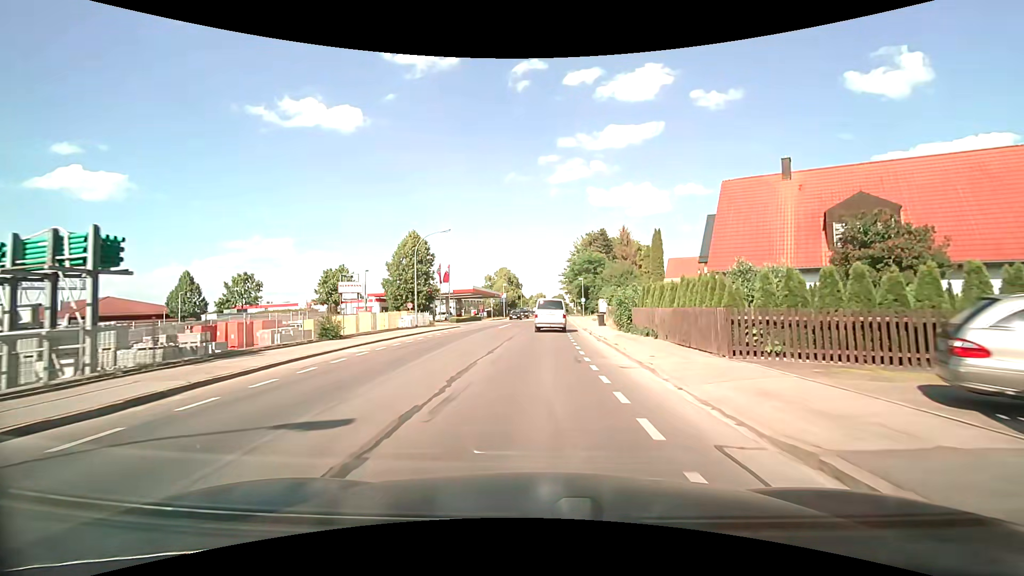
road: secondary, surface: asphalt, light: Day
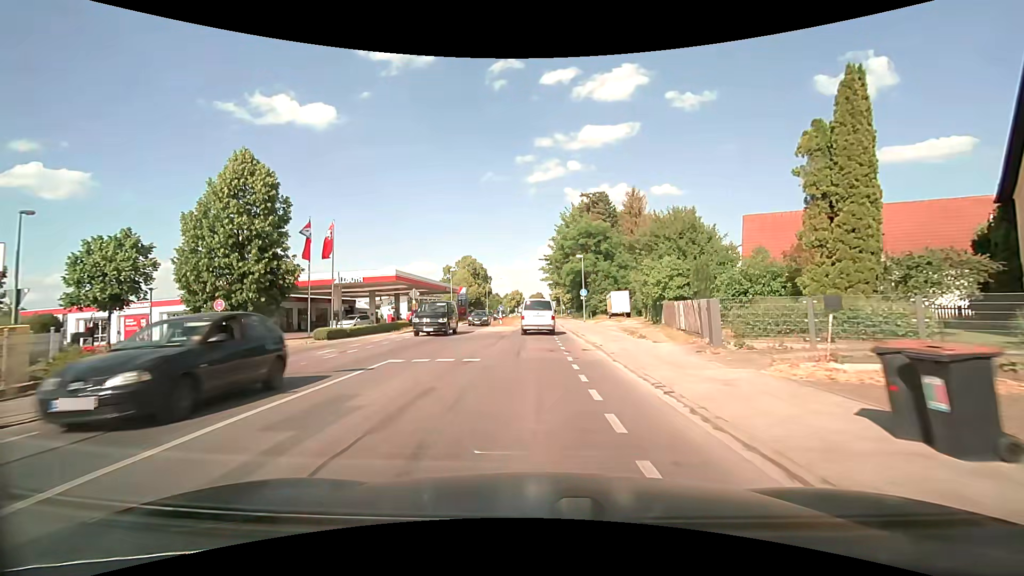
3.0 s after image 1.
(+0.8, +33.7) m; +3°
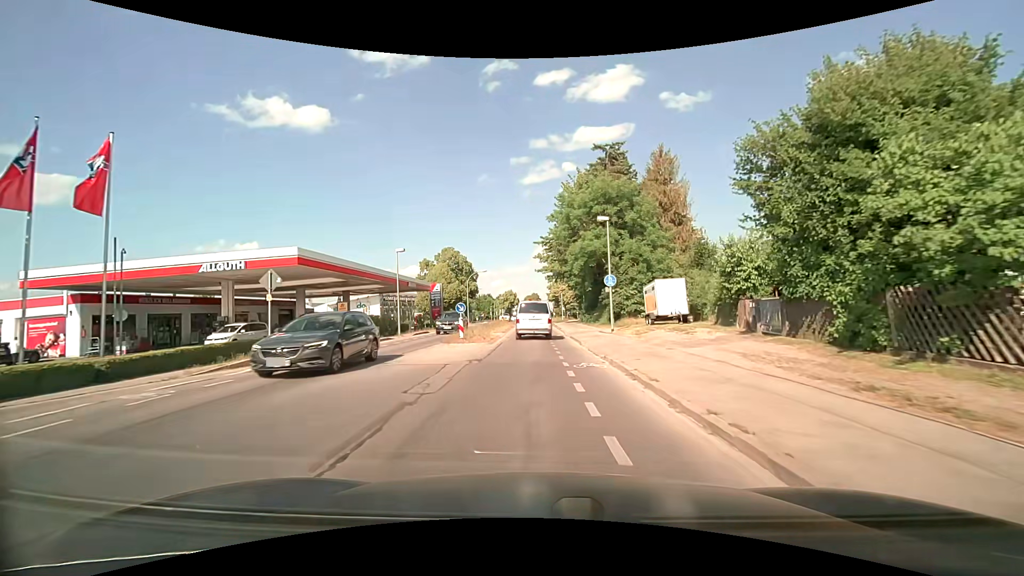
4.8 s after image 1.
(0.0, +19.0) m; +1°
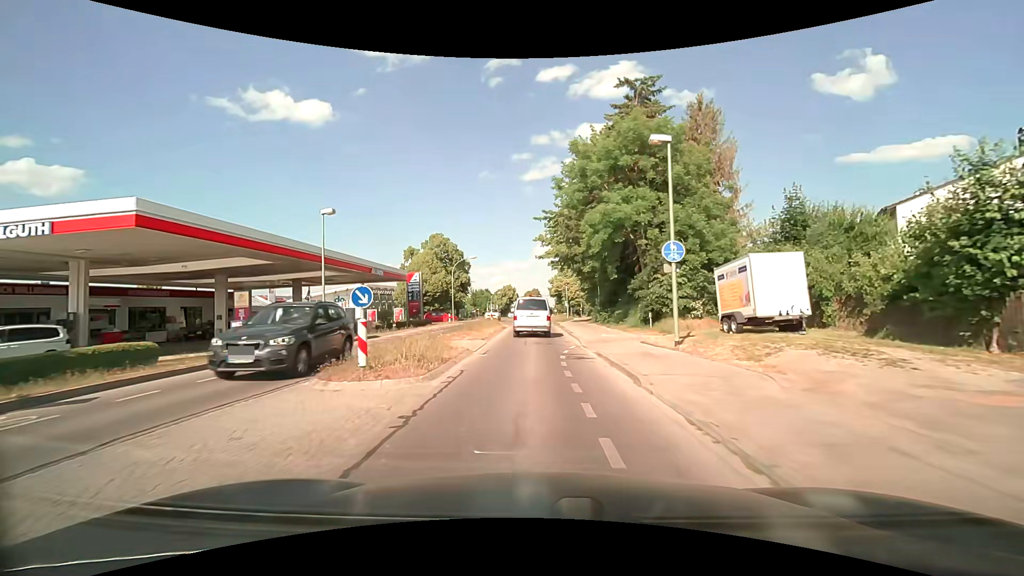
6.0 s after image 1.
(-0.2, +12.1) m; -2°
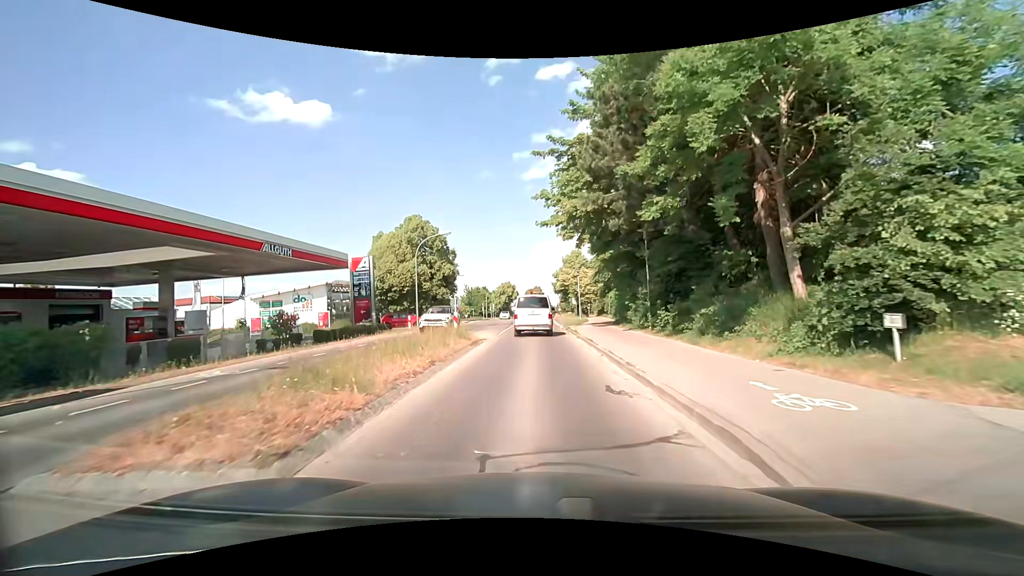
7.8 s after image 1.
(+0.1, +16.7) m; +1°
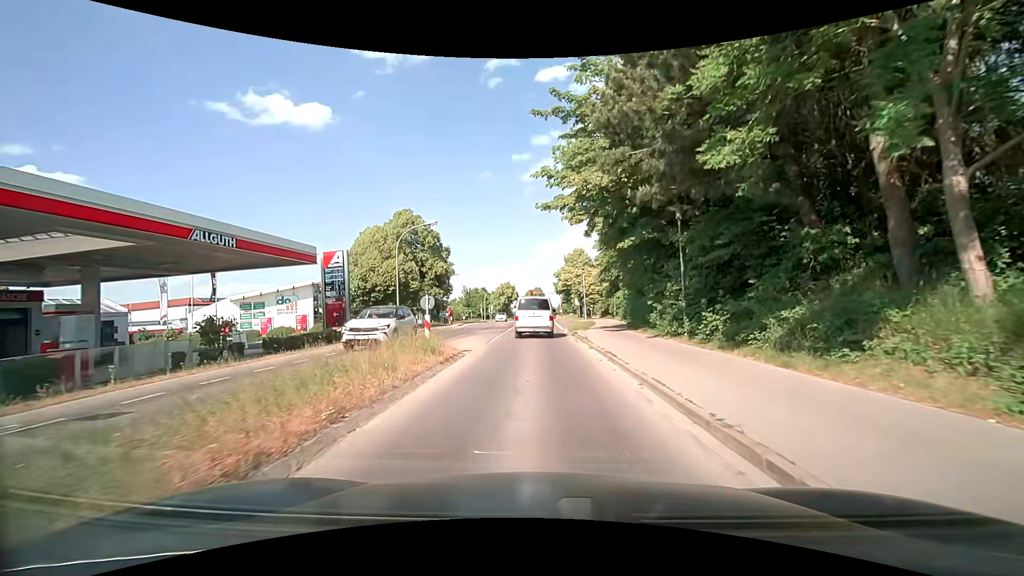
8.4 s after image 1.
(0.0, +5.1) m; 0°
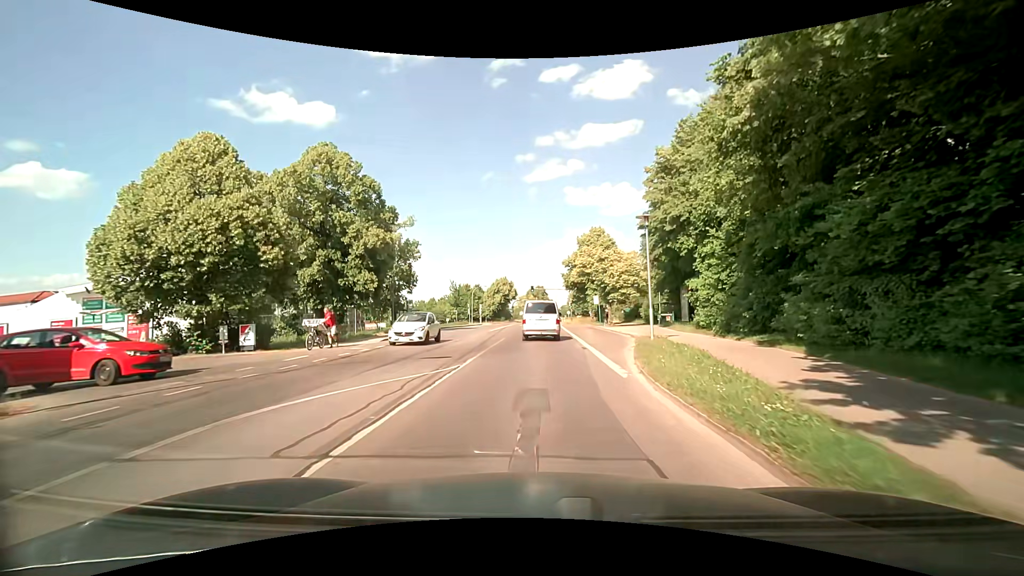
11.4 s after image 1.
(-0.2, +25.5) m; 0°
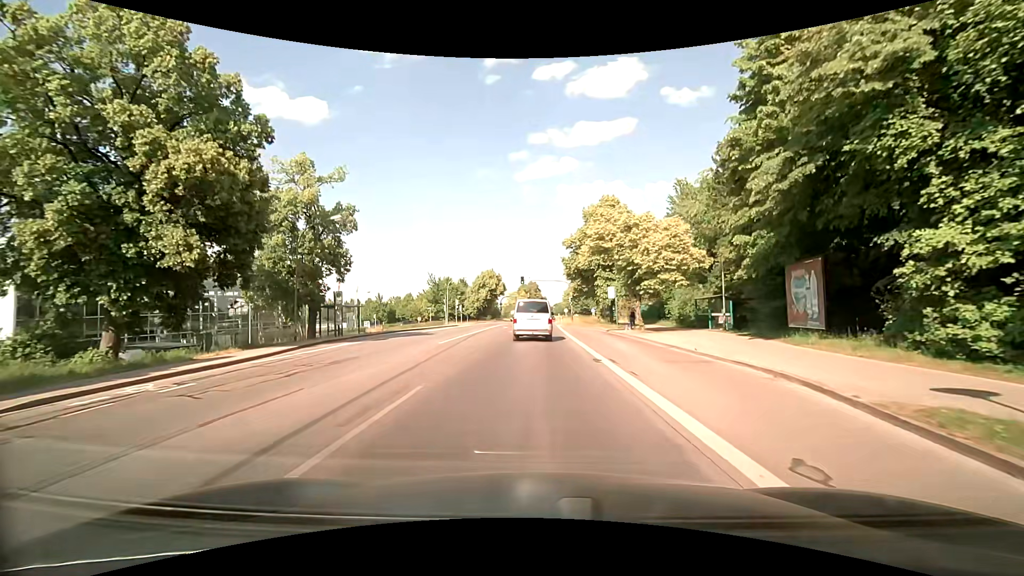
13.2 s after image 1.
(0.0, +17.9) m; 0°
(0, +10) (0, +20) (0, +30) (0, +40) (0, +50) (+1, +60) (+1, +70) (+1, +80) (+2, +90) (+2, +100) m
